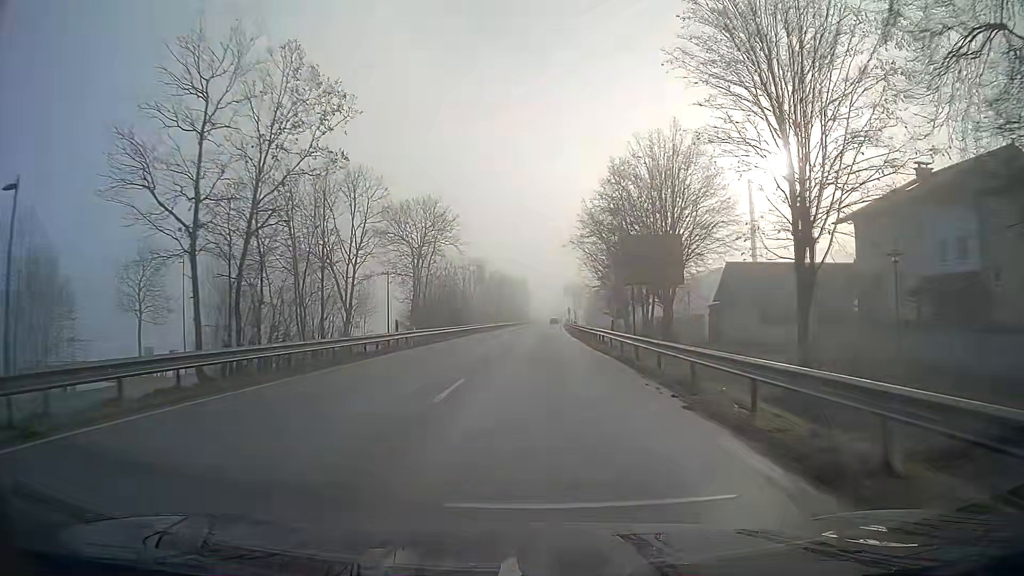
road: primary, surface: asphalt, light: Day
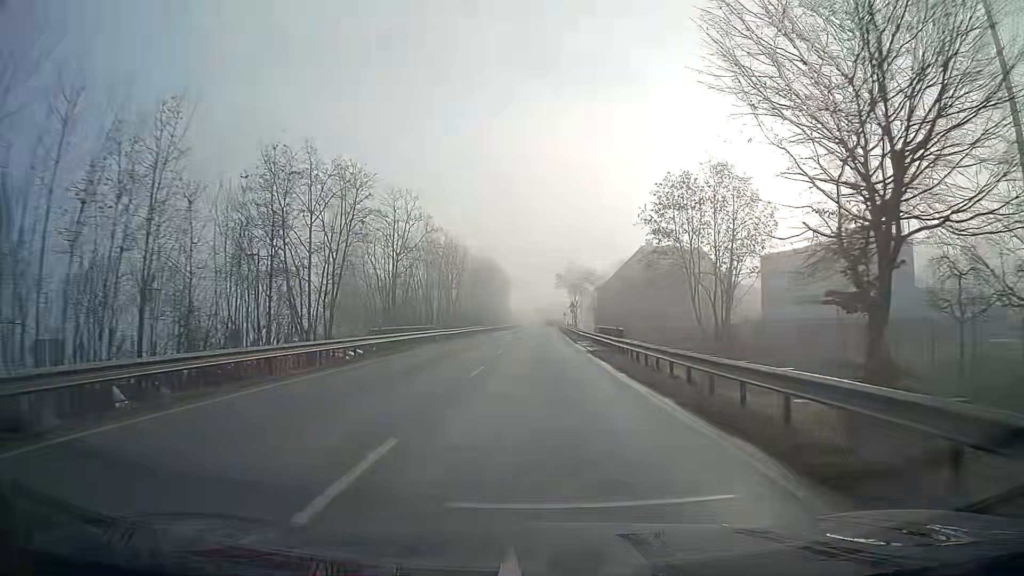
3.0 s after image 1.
(+0.4, +55.2) m; +1°
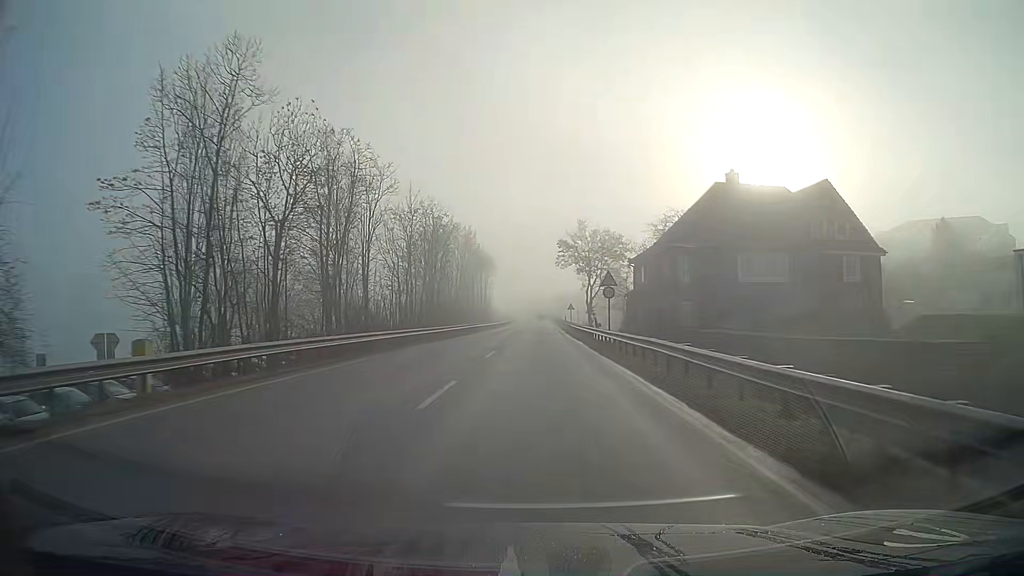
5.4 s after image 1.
(+0.3, +42.3) m; +1°
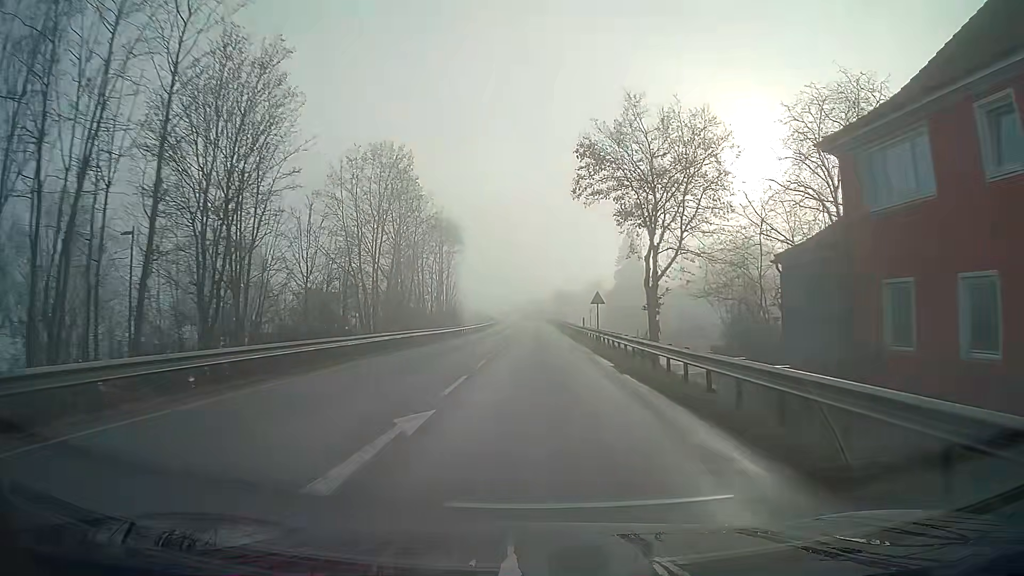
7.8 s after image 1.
(+0.2, +40.3) m; +1°
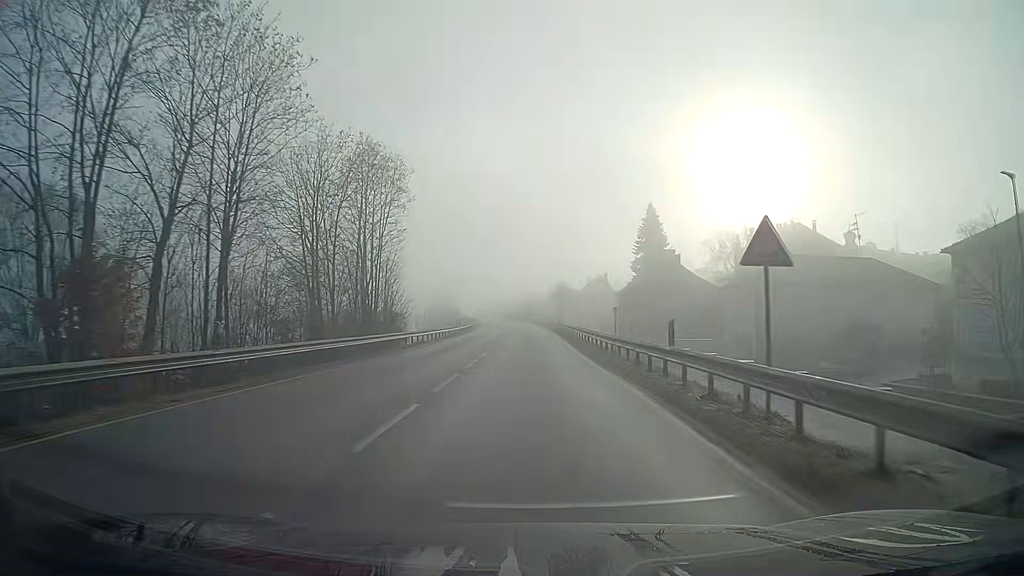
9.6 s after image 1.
(+0.1, +29.3) m; 0°
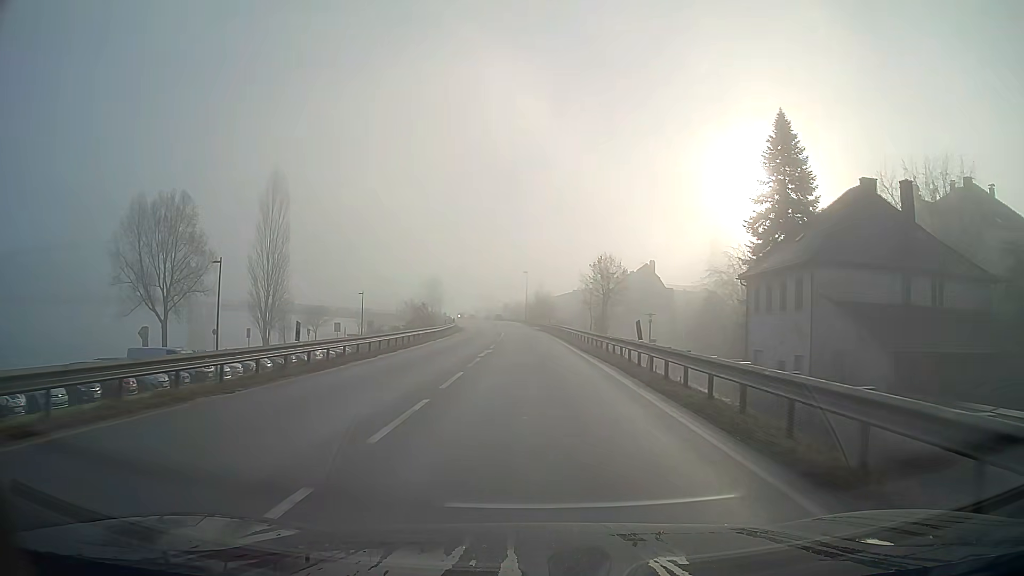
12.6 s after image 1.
(-0.4, +47.8) m; -1°
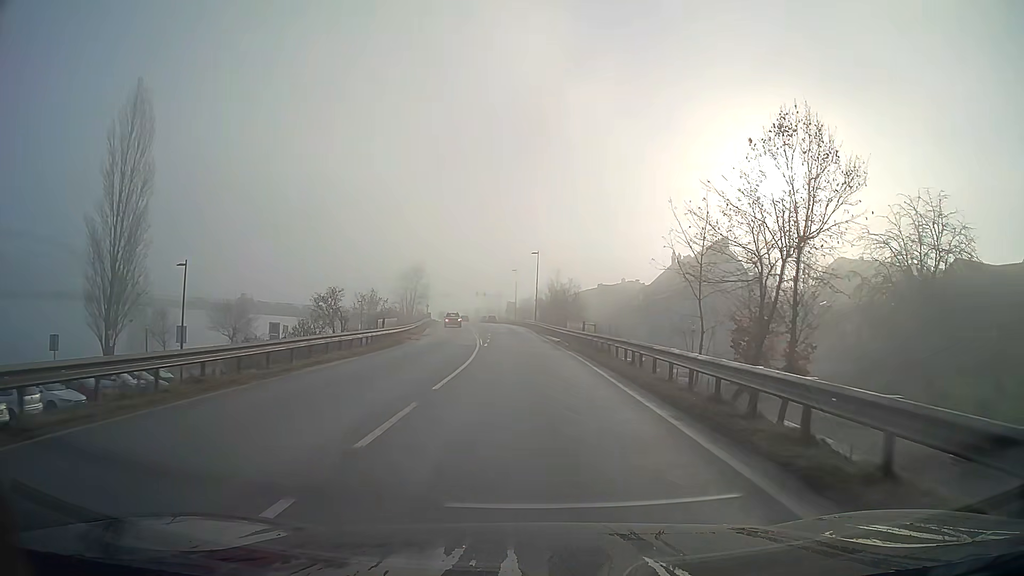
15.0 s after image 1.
(-0.3, +36.8) m; -1°
